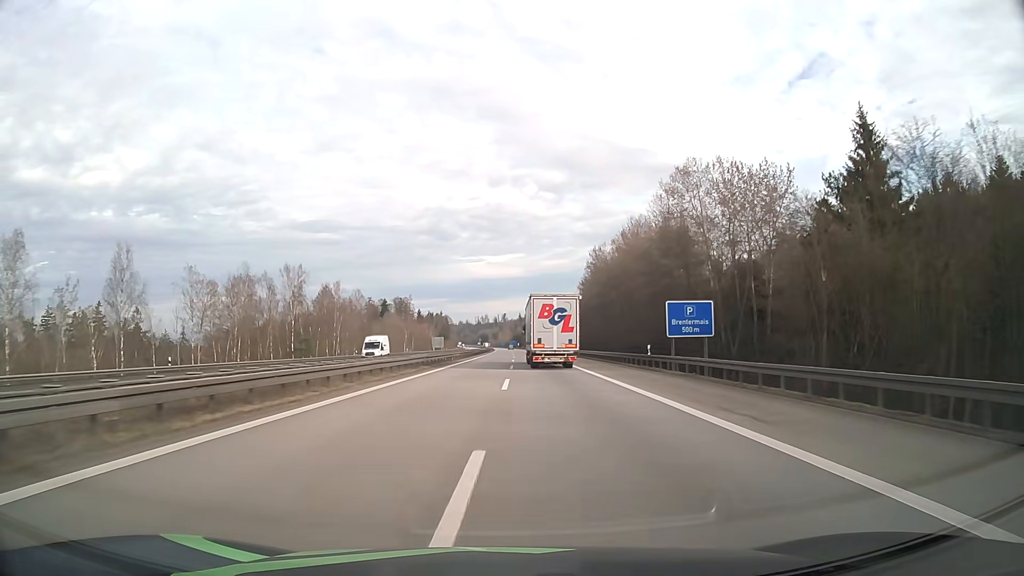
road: motorway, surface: asphalt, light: Day
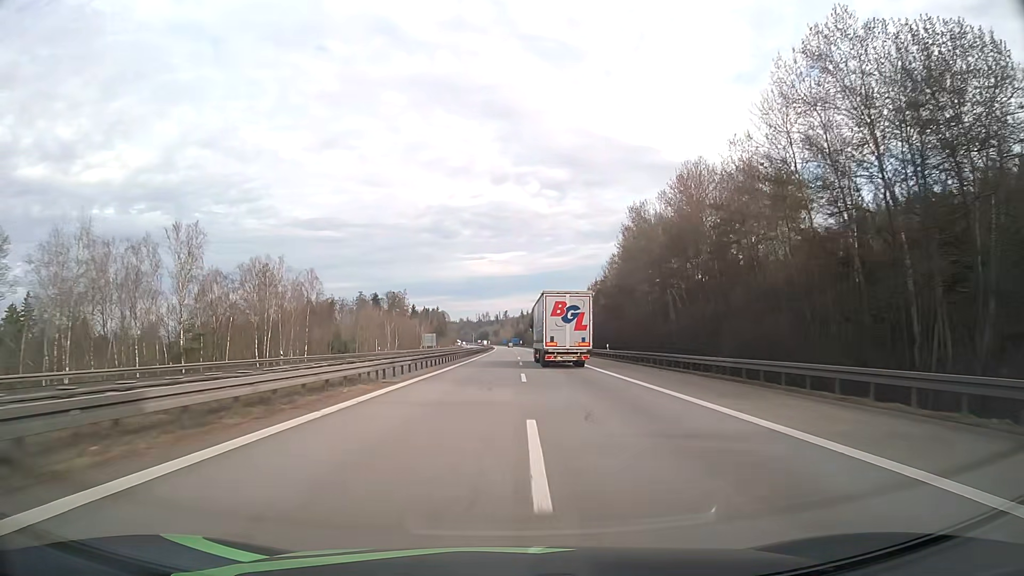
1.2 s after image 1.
(-0.1, +32.6) m; 0°
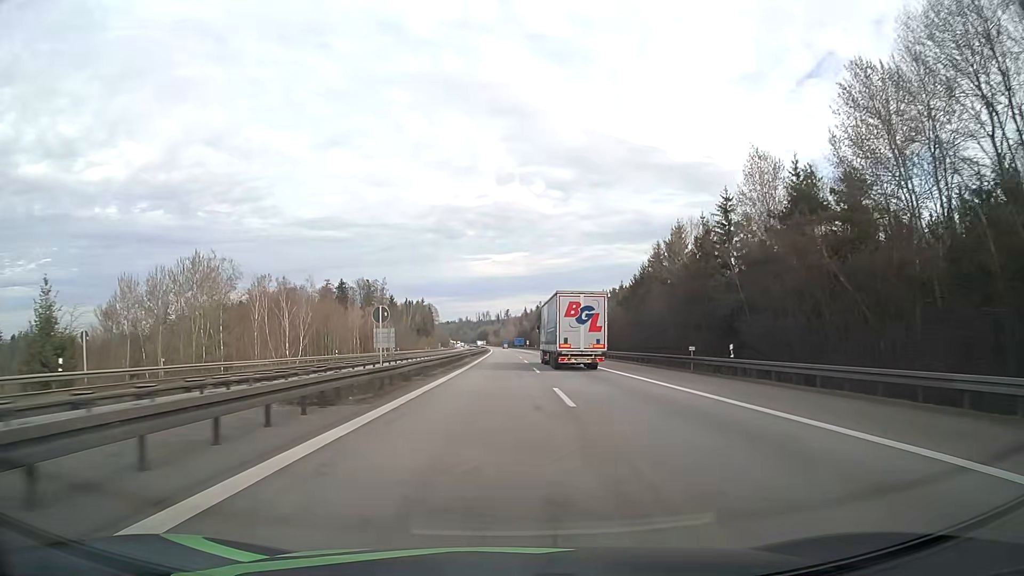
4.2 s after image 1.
(0.0, +81.3) m; 0°
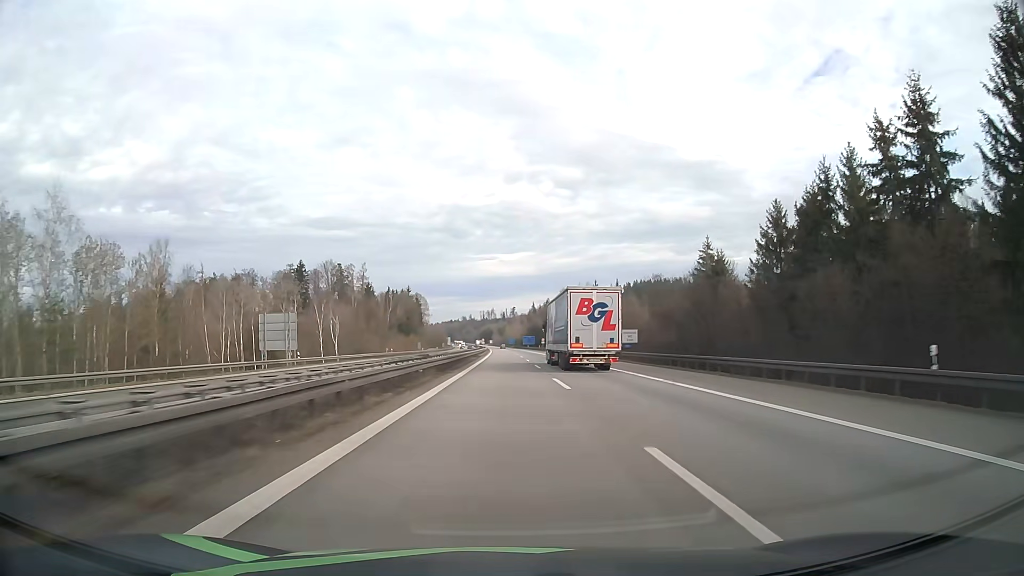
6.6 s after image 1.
(-0.4, +66.7) m; 0°
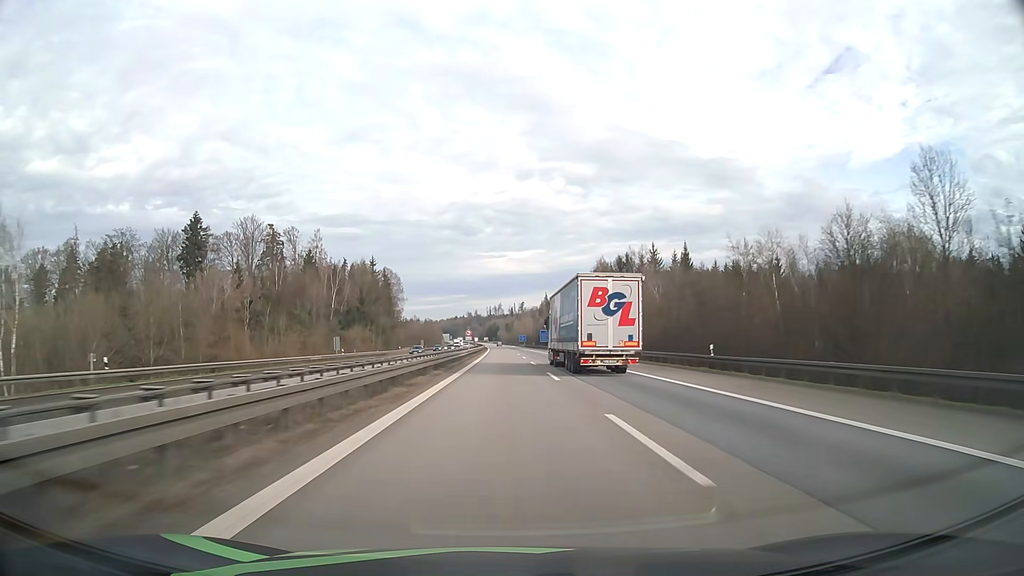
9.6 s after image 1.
(-0.5, +86.3) m; -1°
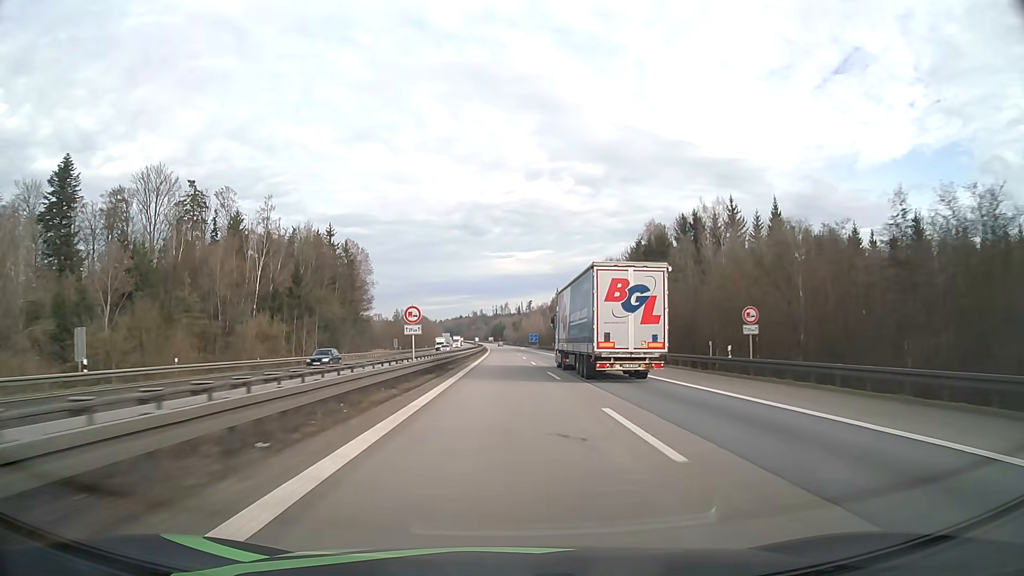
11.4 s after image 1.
(-0.4, +52.7) m; -1°
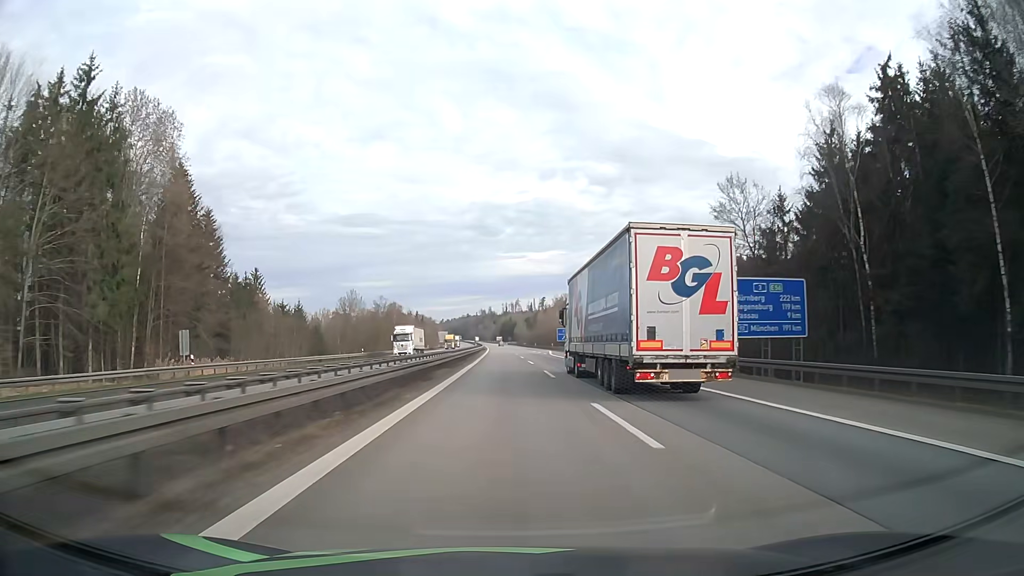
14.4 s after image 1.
(-0.7, +88.9) m; -1°
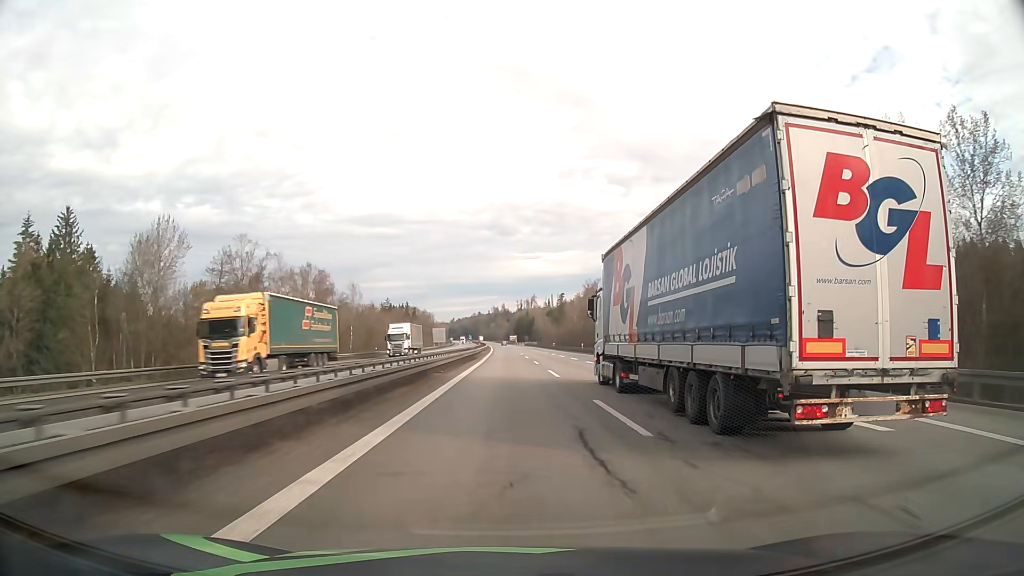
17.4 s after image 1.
(-0.8, +89.7) m; -1°
(0, +10) (0, +20) (0, +30) (0, +40) (0, +50) (0, +60) (0, +70) (0, +80) (0, +90) (0, +100) m
